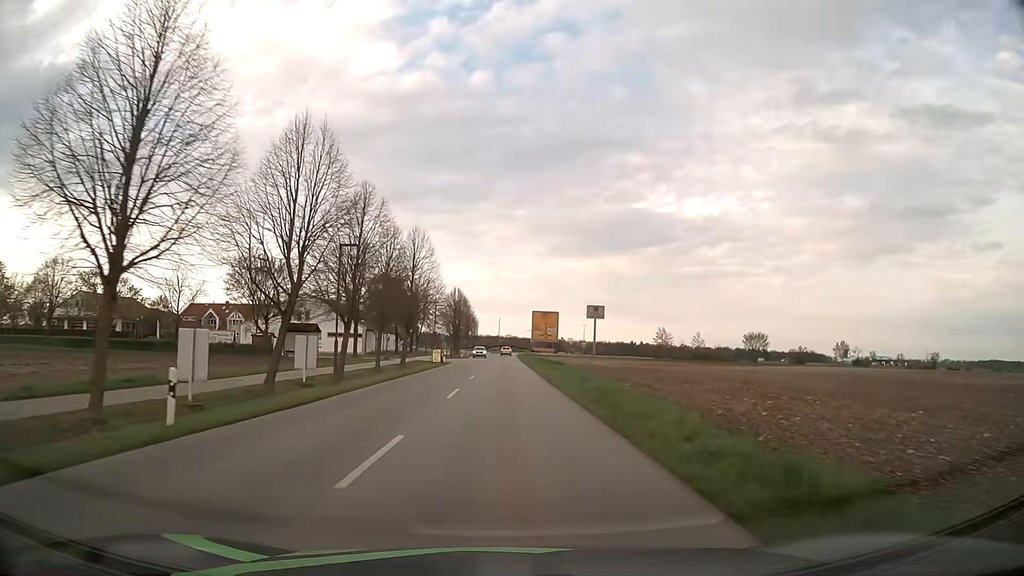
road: residential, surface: asphalt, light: Day
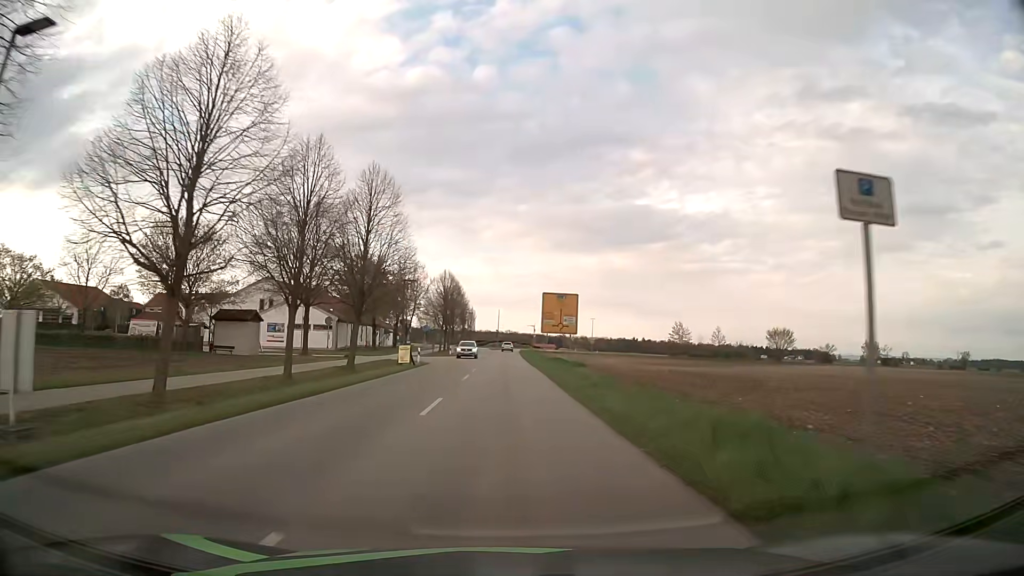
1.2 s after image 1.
(0.0, +17.8) m; 0°
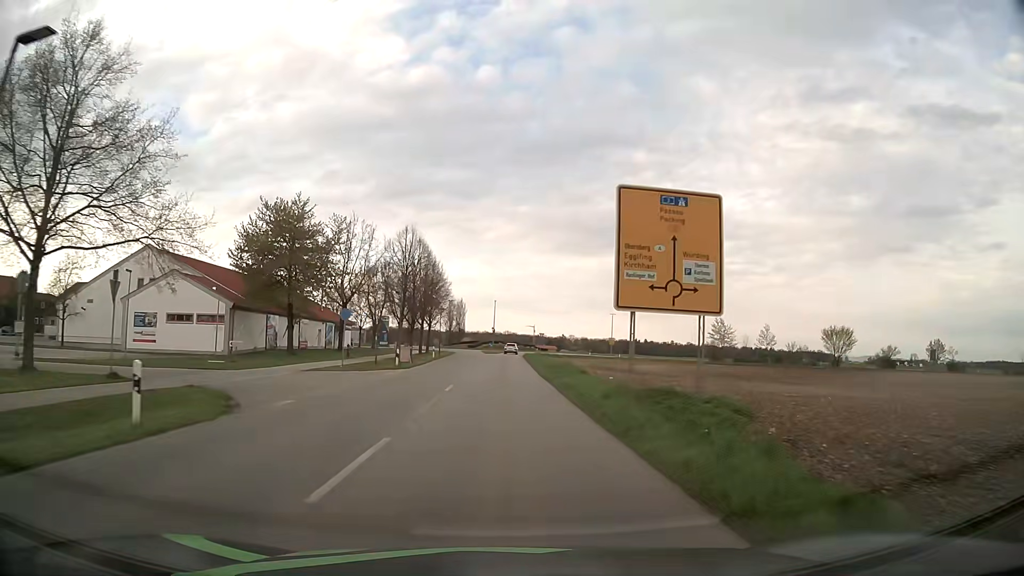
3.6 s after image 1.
(0.0, +33.1) m; 0°
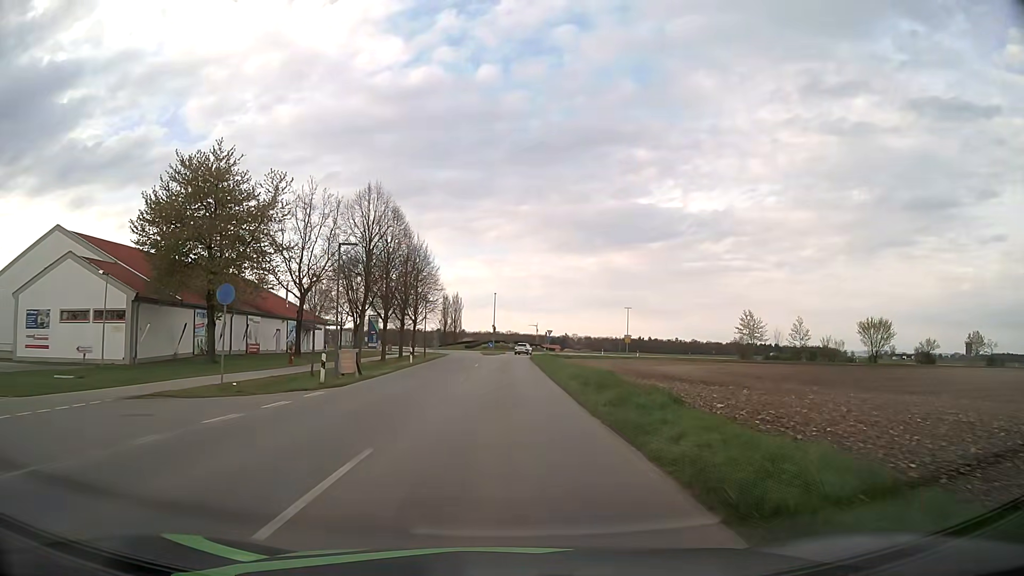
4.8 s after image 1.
(0.0, +15.2) m; 0°
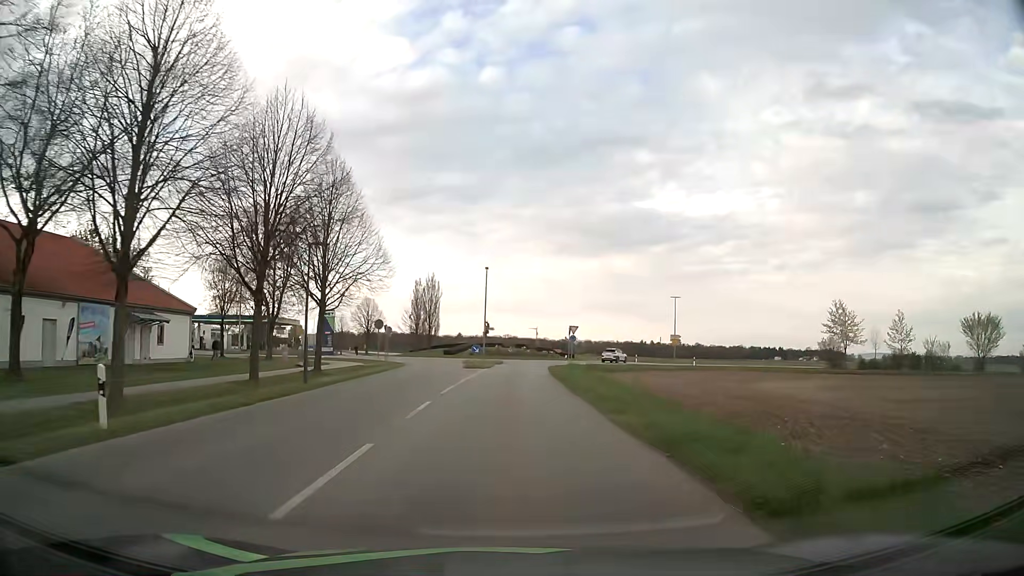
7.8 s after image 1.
(+0.1, +34.6) m; +1°
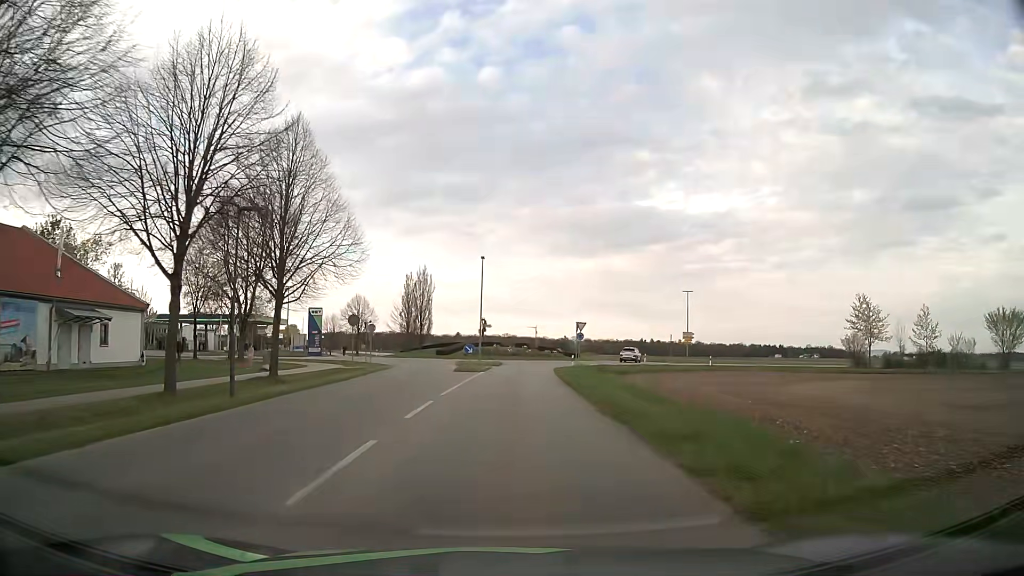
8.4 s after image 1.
(0.0, +6.6) m; 0°
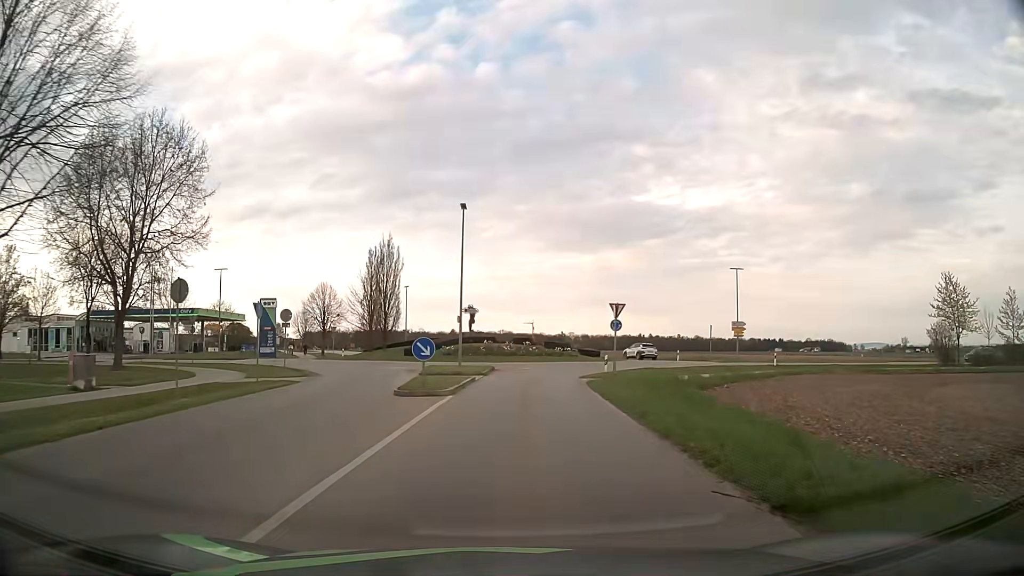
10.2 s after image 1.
(0.0, +18.6) m; 0°
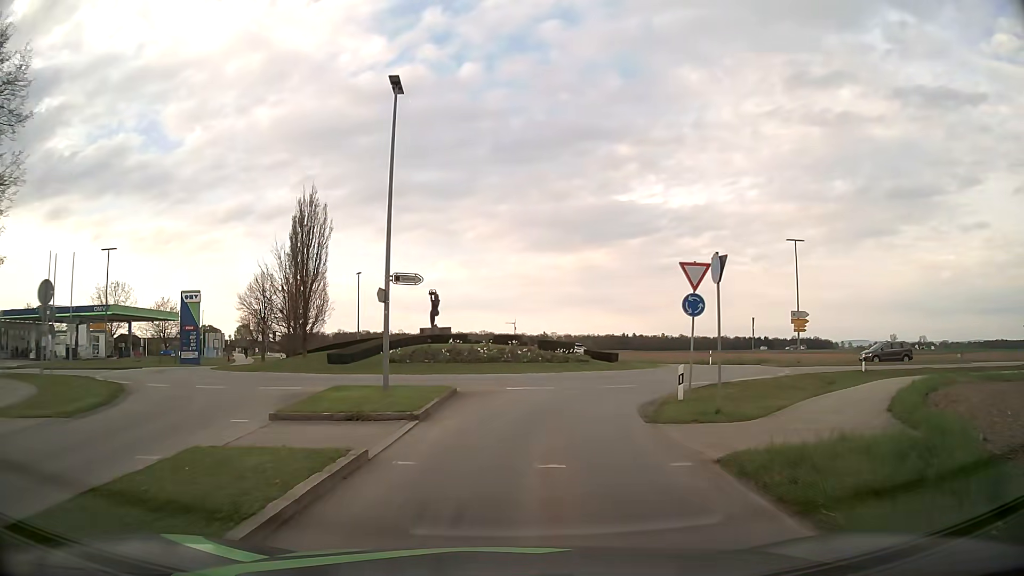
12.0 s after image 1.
(+0.2, +16.5) m; +2°
(0, +10) (+2, +20) (+7, +28) (+12, +37) (+12, +47) (+6, +55) (-3, +60) (-10, +66) (-16, +74) (-21, +83) m
